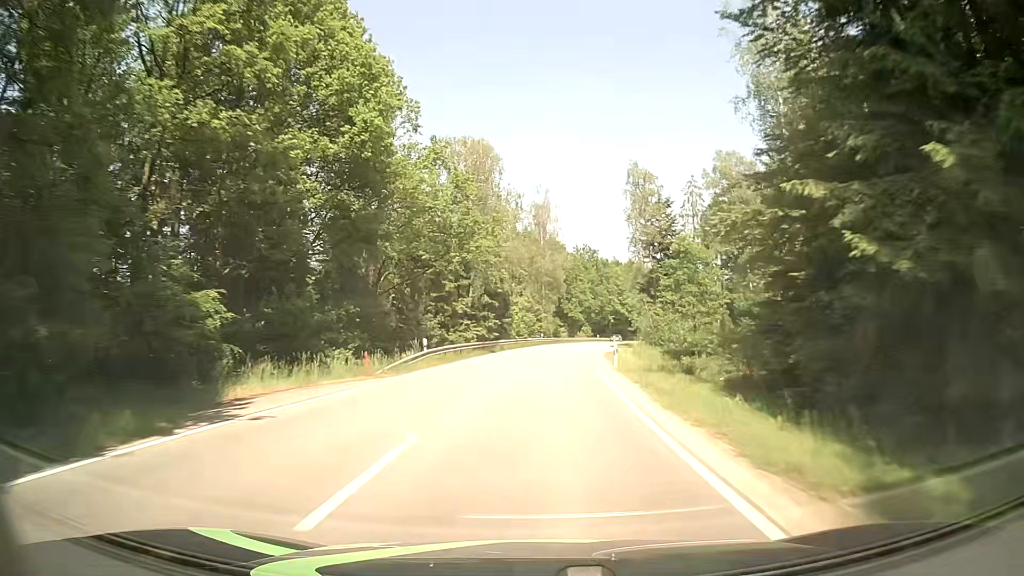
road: tertiary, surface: asphalt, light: Day
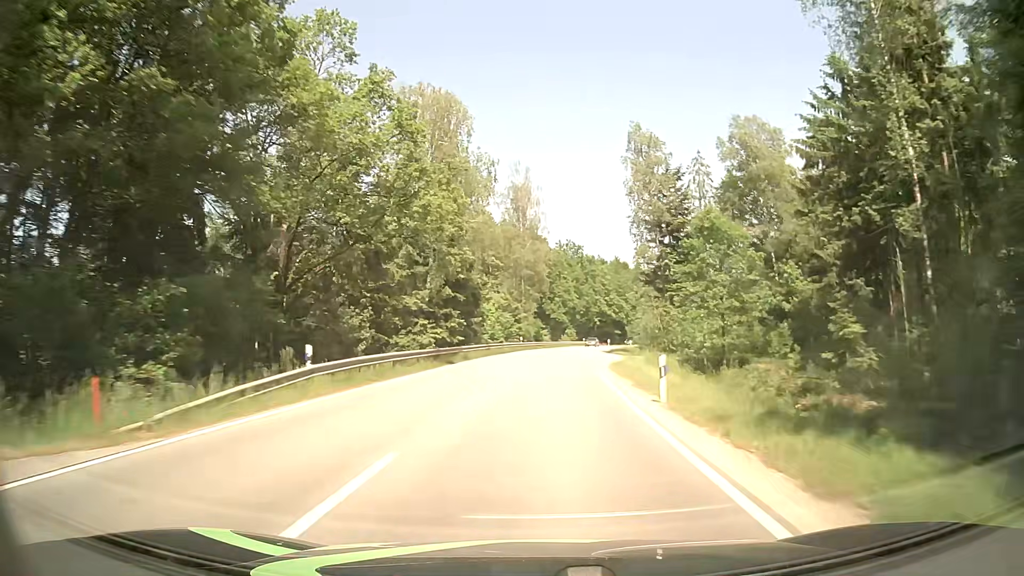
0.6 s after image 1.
(+0.2, +13.5) m; +2°
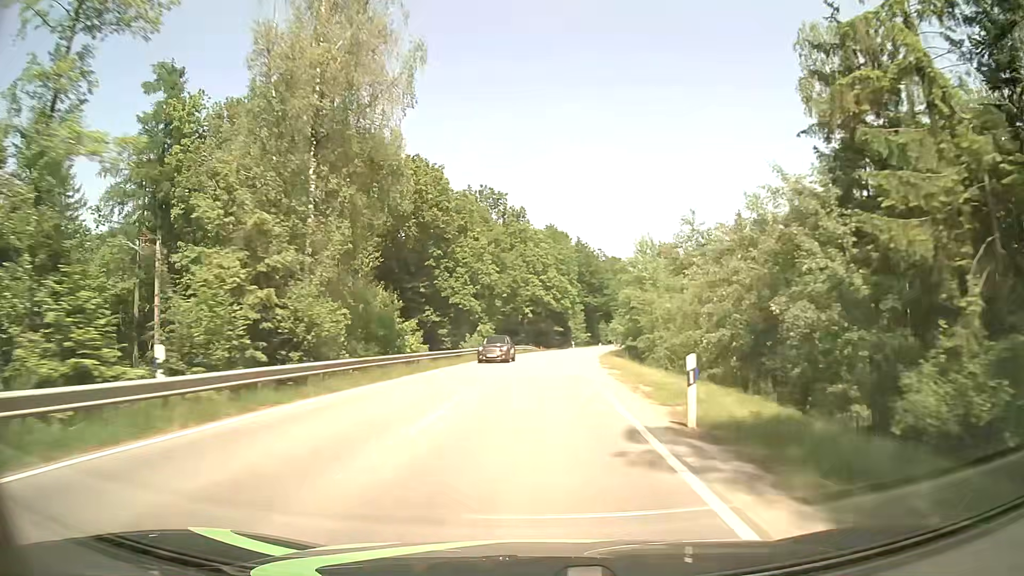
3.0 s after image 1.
(+3.0, +53.9) m; +6°
(0, +10) (0, +20) (+1, +30) (+2, +40) (+2, +50) (+4, +60) (+5, +70) (+6, +80) (+8, +90) (+10, +99) m
